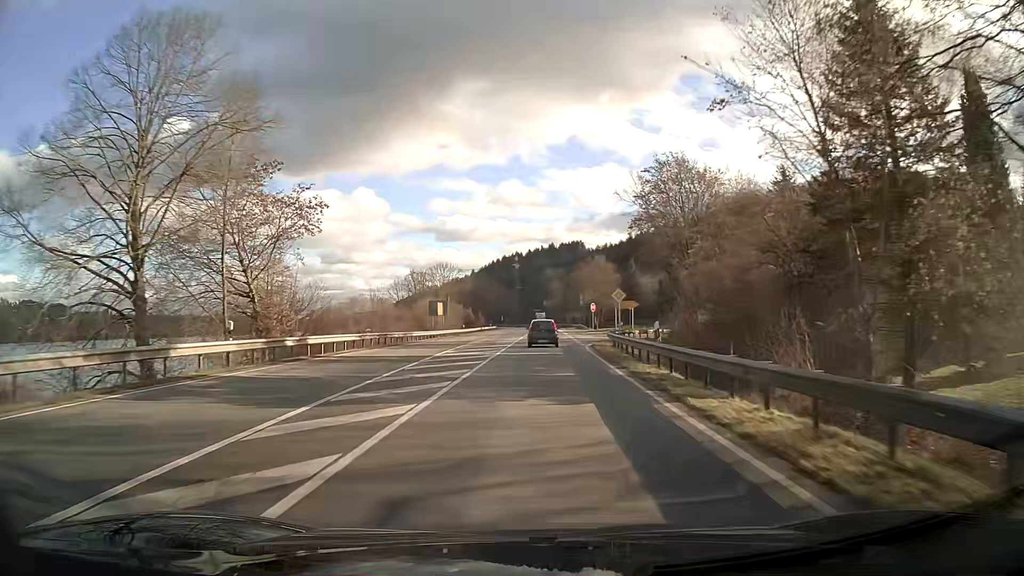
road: primary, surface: asphalt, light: Day
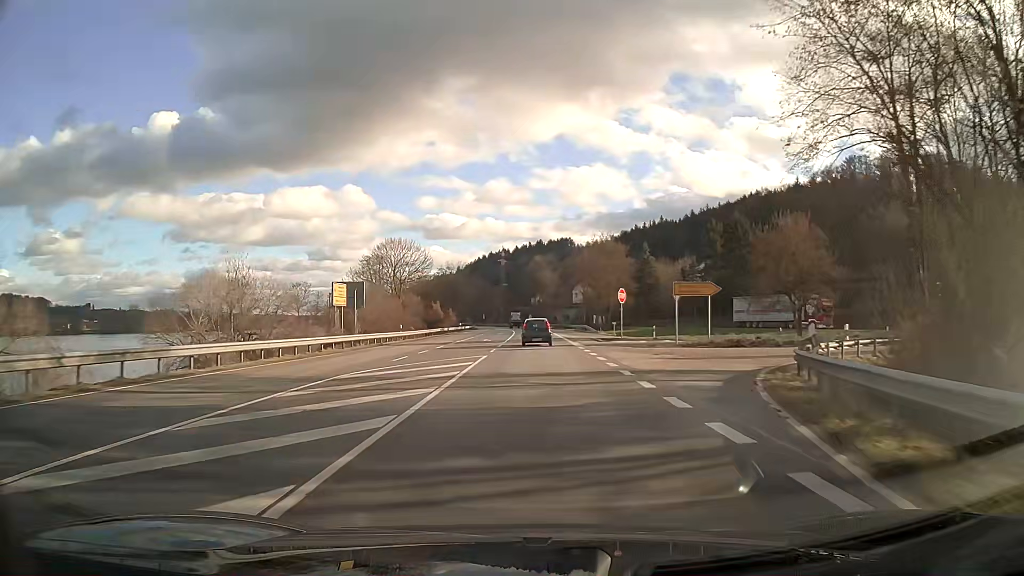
(+0.4, +34.3) m; +1°
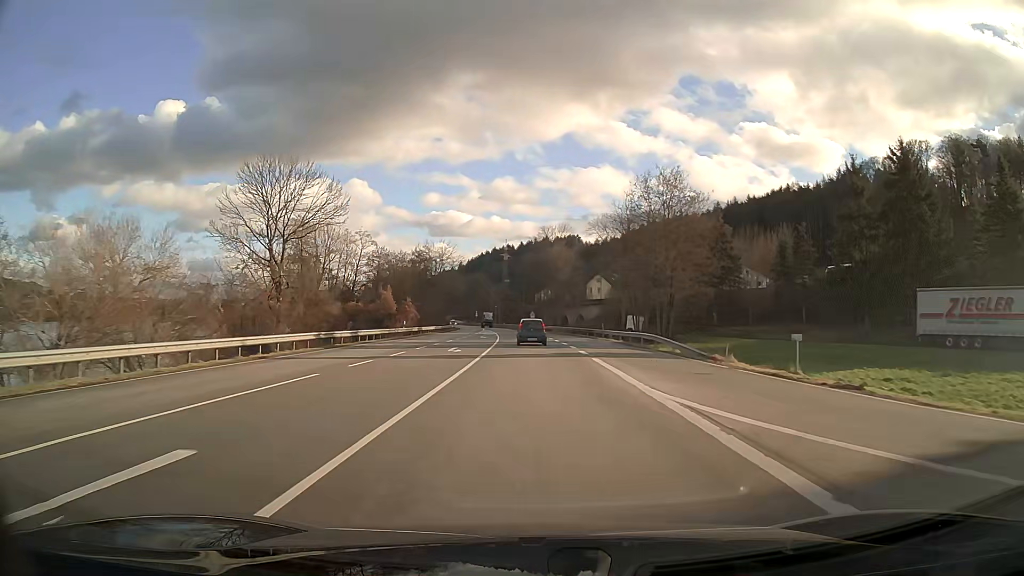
(-0.1, +45.7) m; 0°
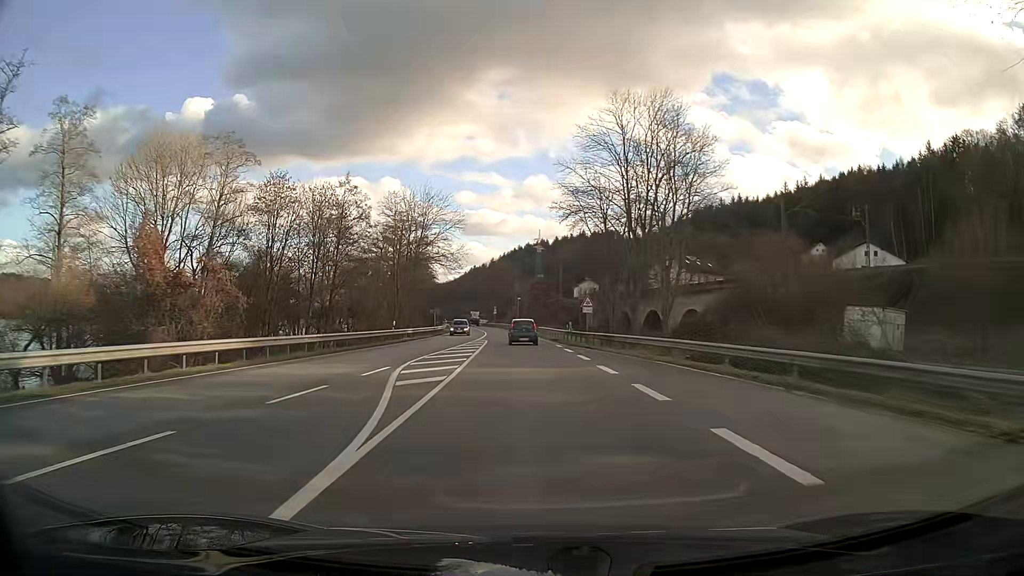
(-1.4, +57.6) m; -3°
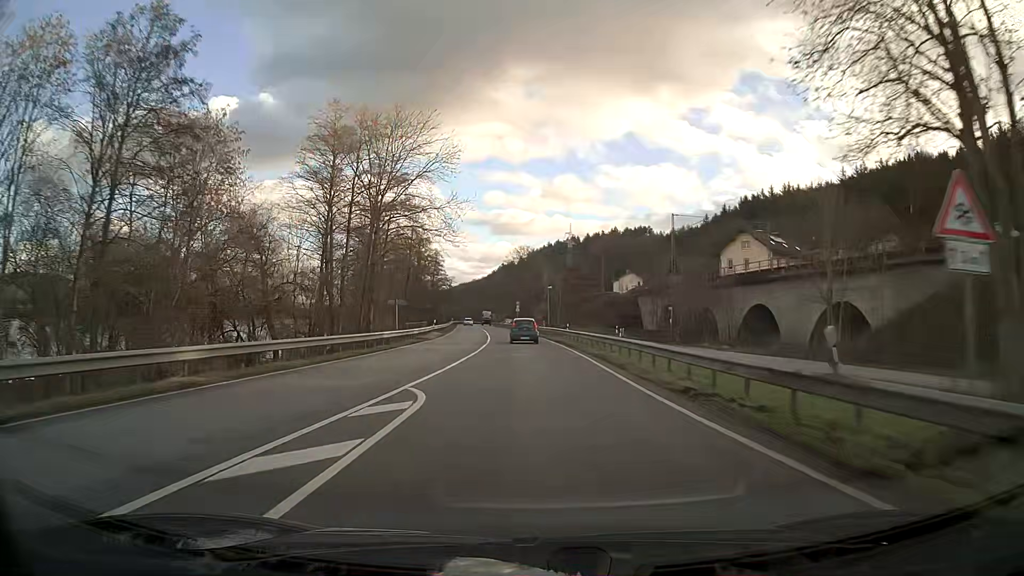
(-0.8, +35.2) m; -2°
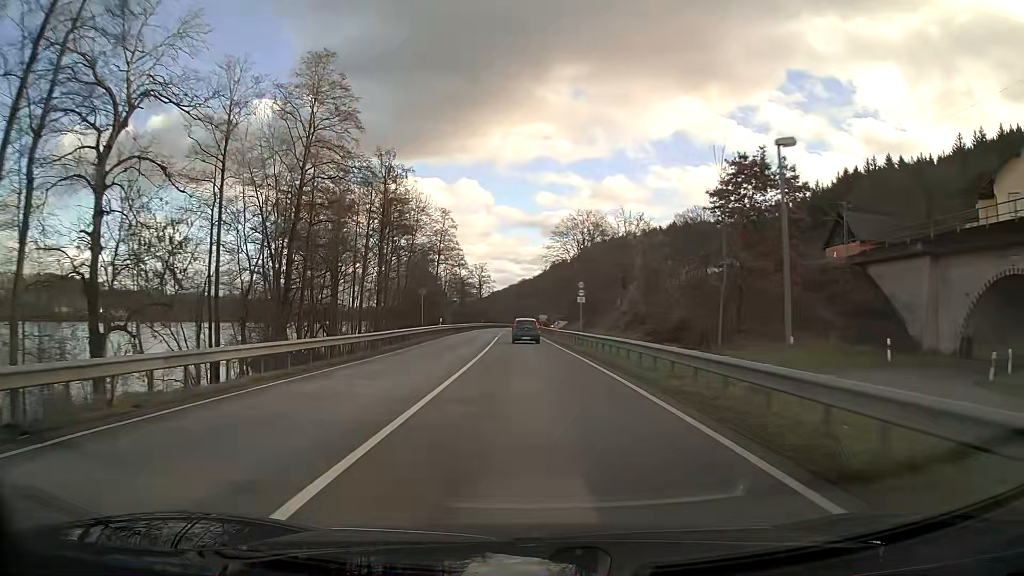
(-2.4, +60.3) m; -5°
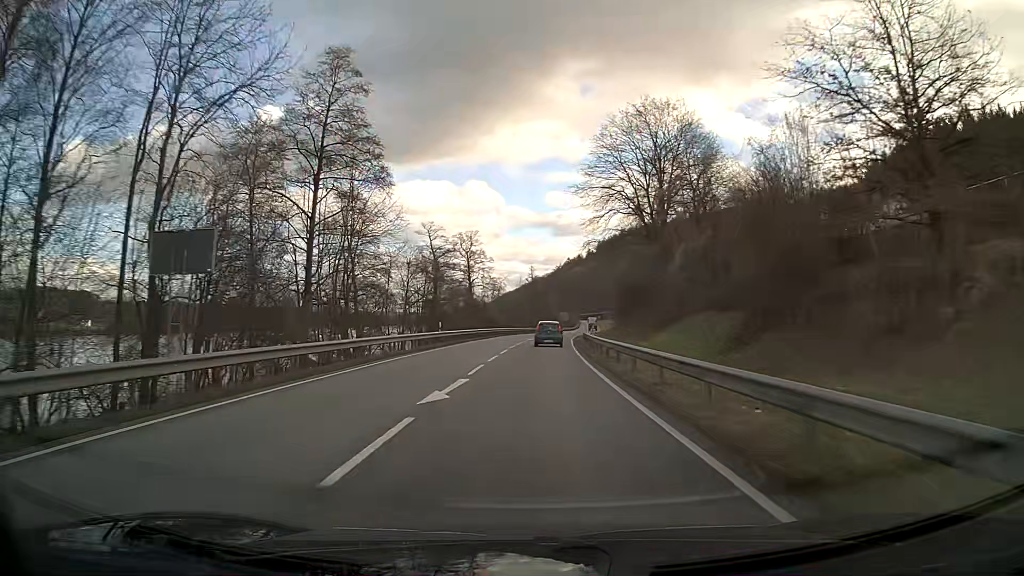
(-0.9, +61.2) m; 0°
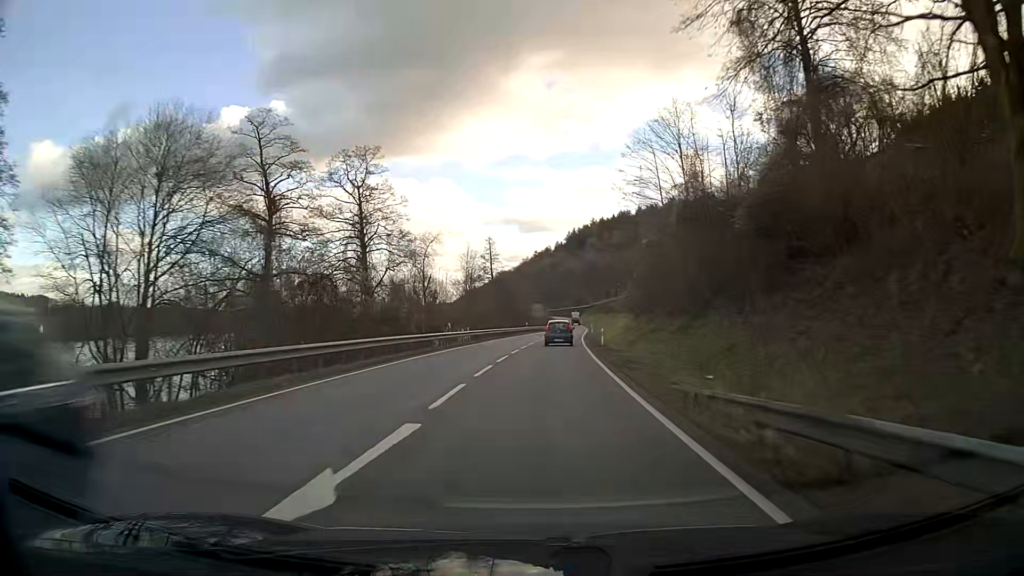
(+1.0, +49.2) m; +3°
